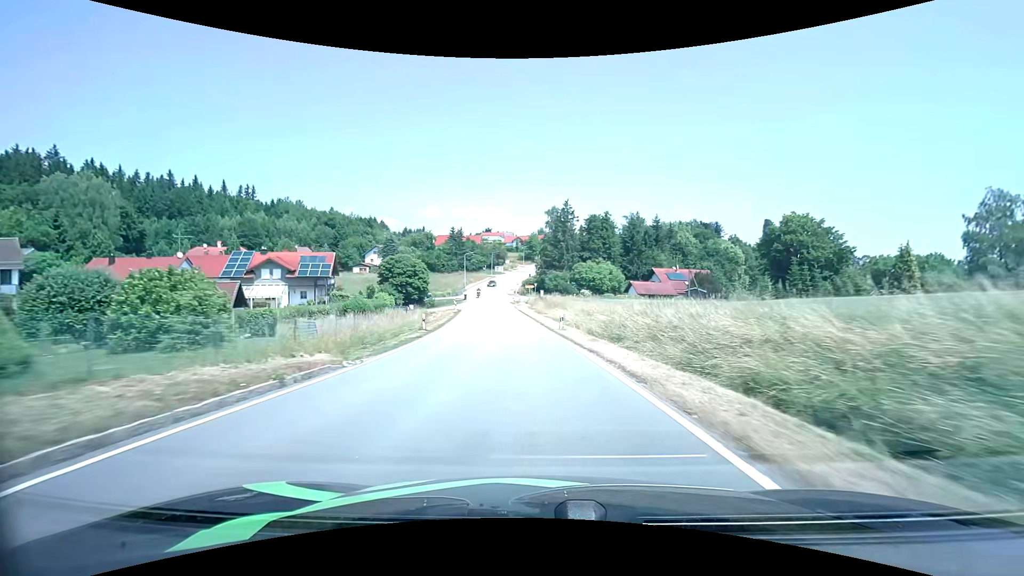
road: tertiary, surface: asphalt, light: Day
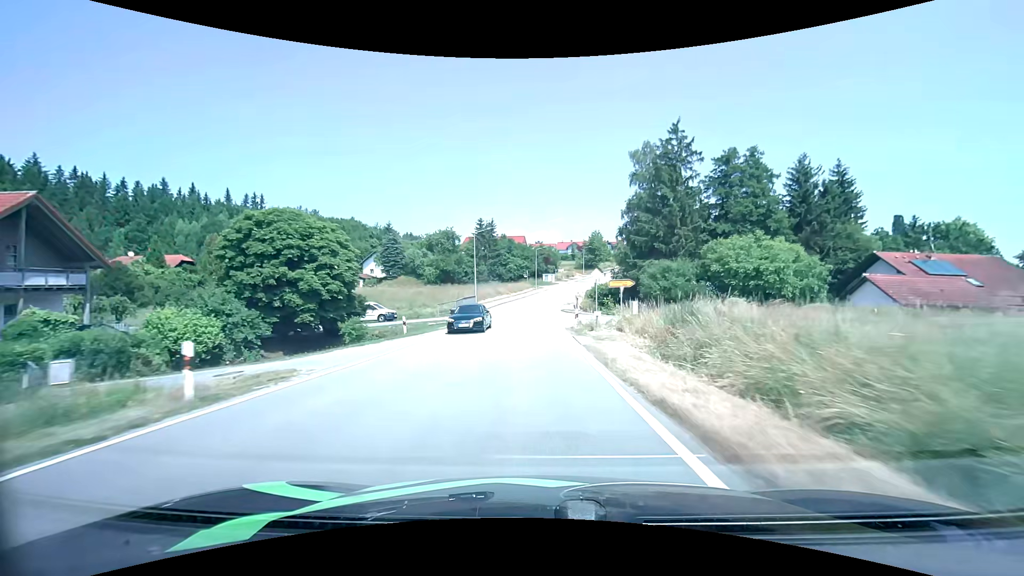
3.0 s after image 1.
(-2.7, +50.0) m; -6°
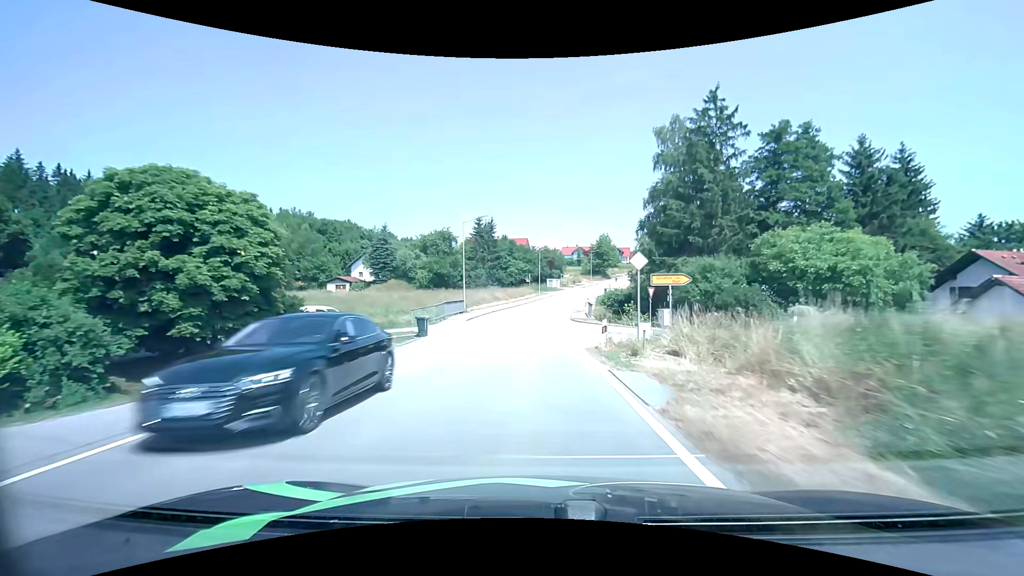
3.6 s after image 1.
(-0.1, +9.9) m; -1°
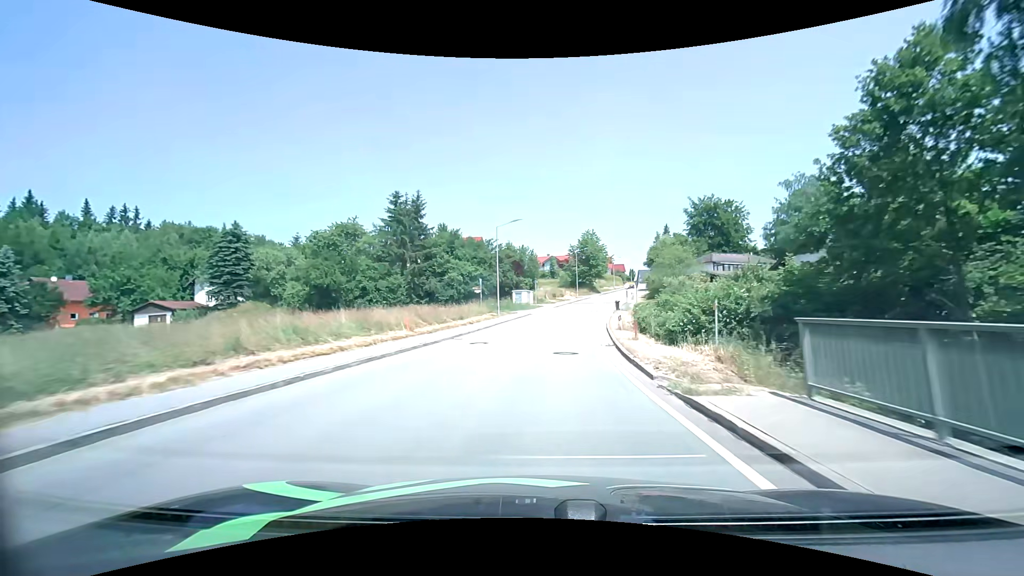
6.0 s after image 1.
(+0.4, +40.1) m; +4°
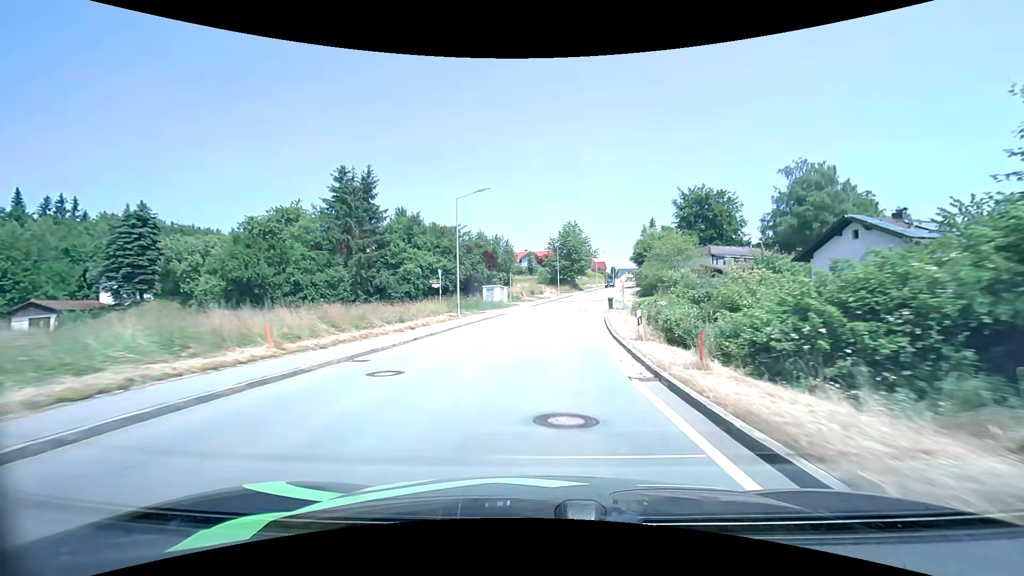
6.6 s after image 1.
(+0.2, +9.9) m; +3°
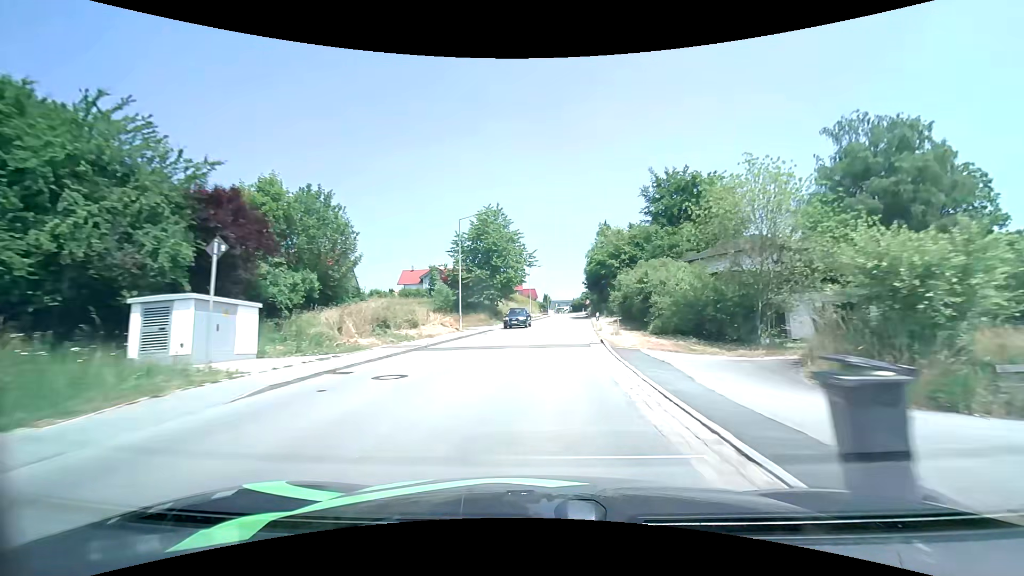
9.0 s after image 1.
(+2.9, +37.1) m; +9°
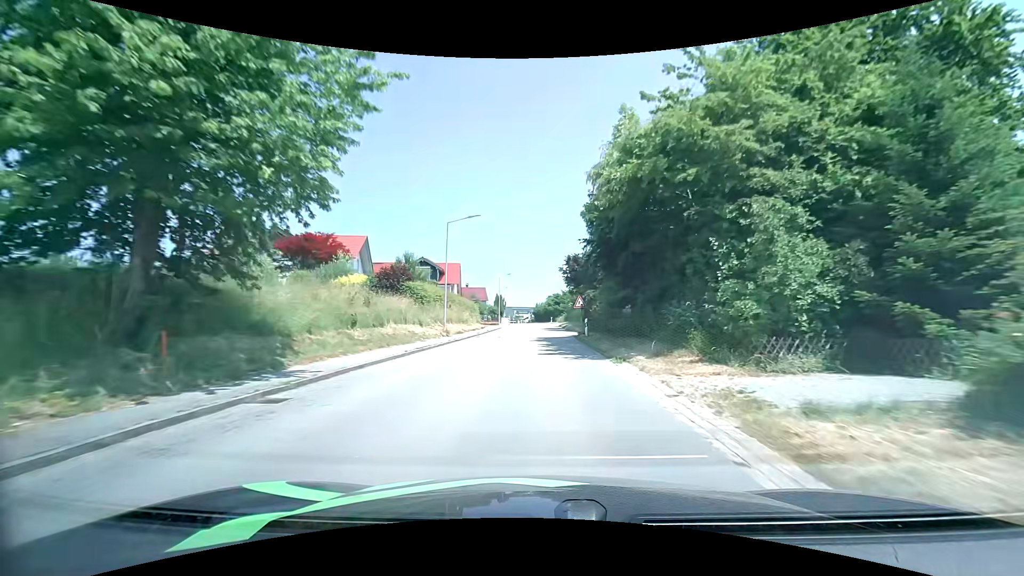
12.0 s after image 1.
(+2.1, +41.7) m; +5°
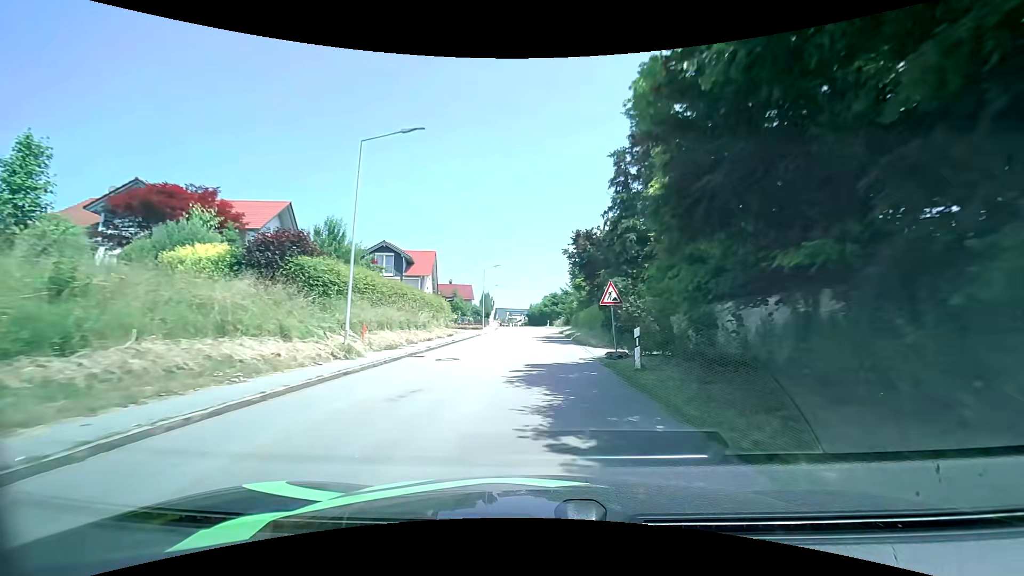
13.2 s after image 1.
(+0.1, +15.1) m; +1°
